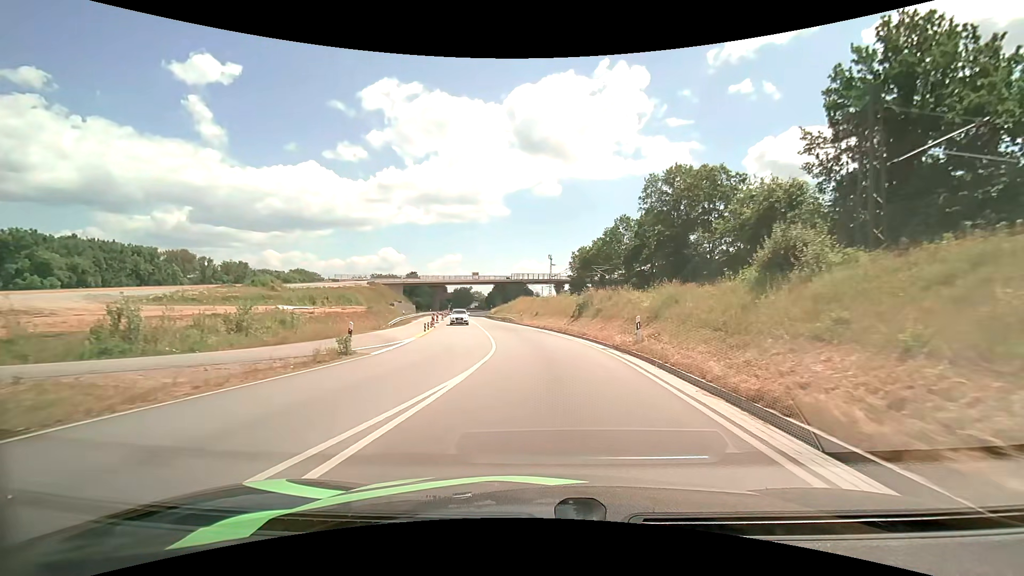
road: primary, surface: asphalt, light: Day
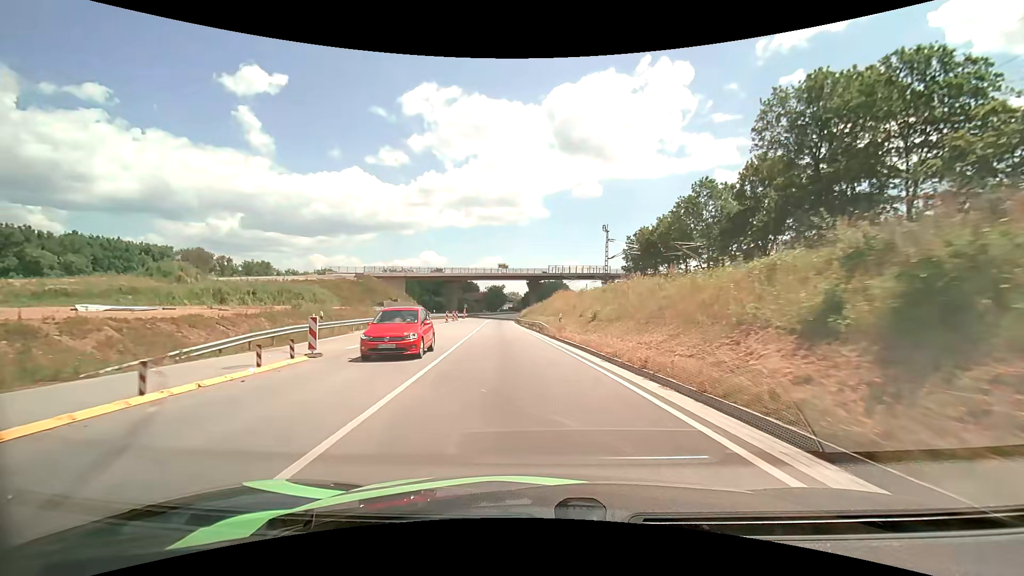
(-0.6, +29.5) m; -4°
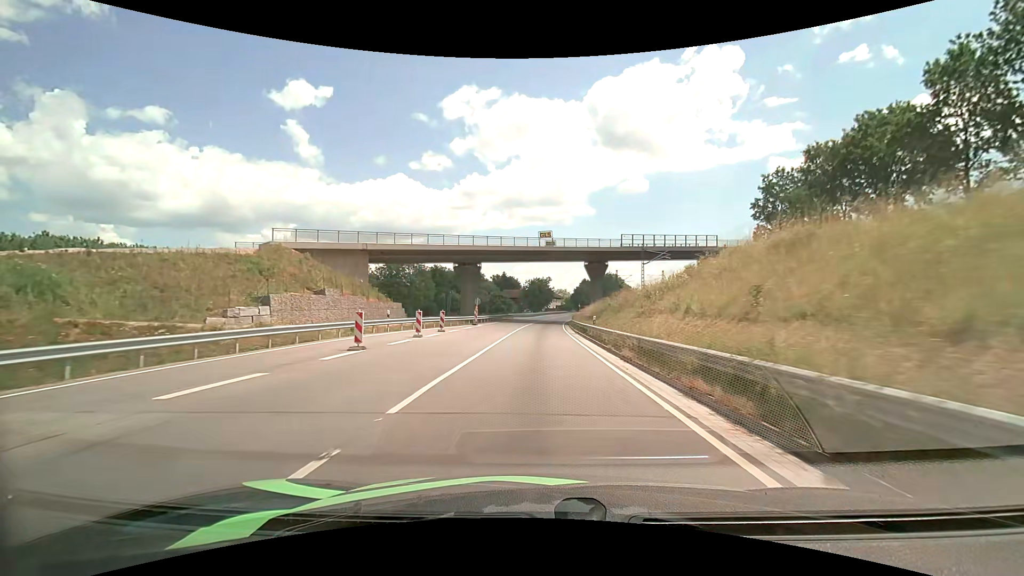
(-2.9, +42.3) m; -5°
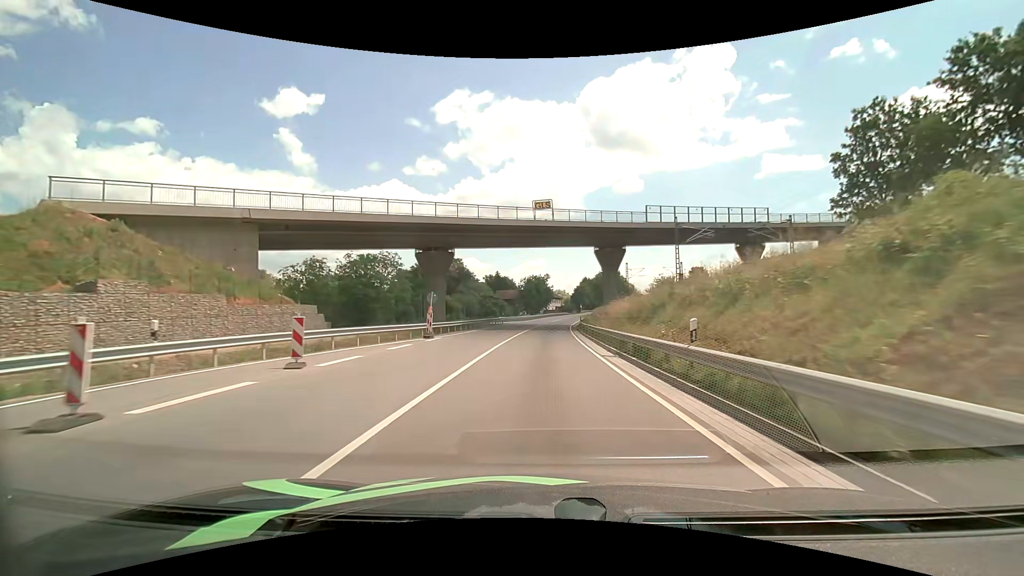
(0.0, +18.9) m; 0°
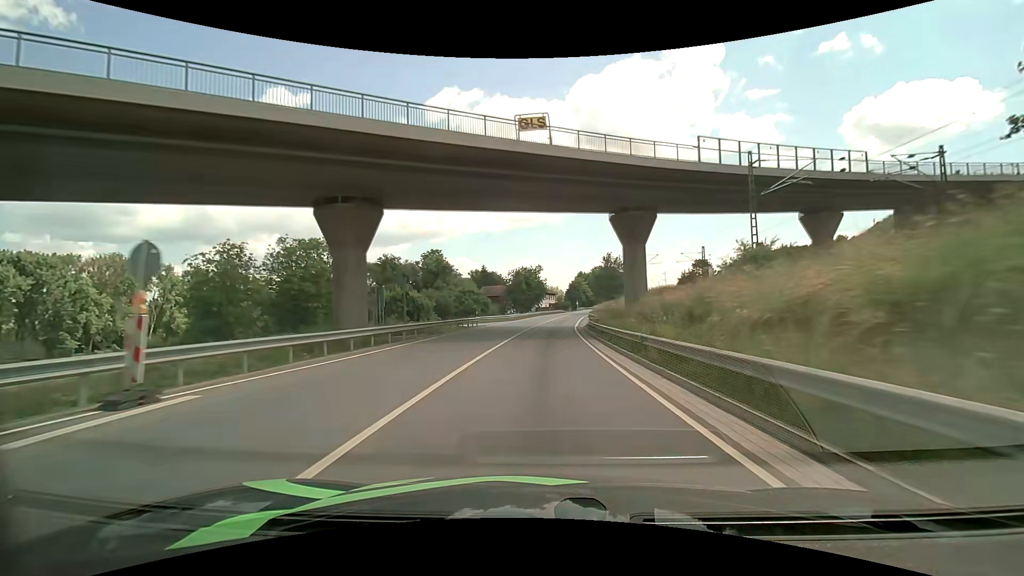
(+0.1, +19.7) m; +1°
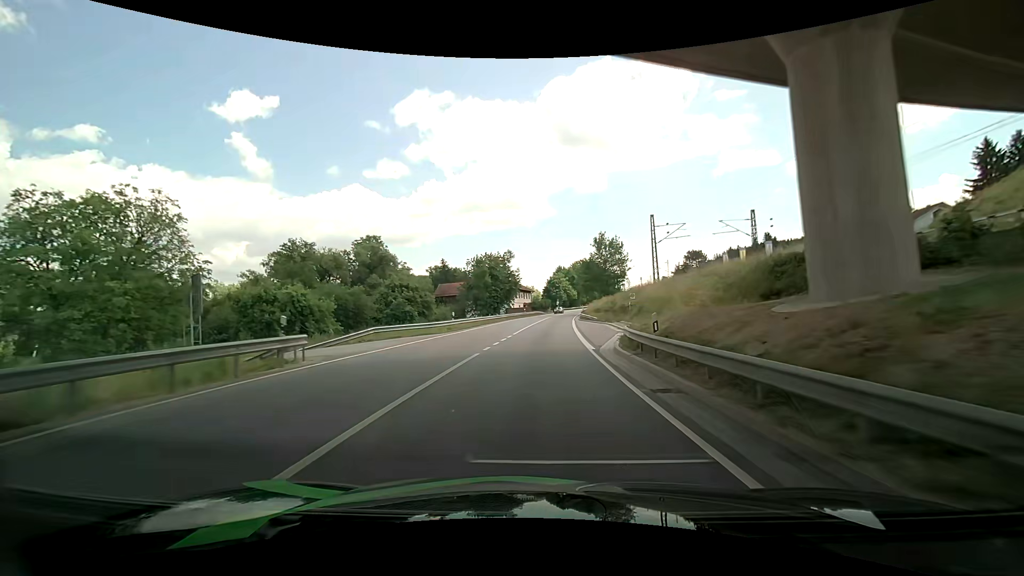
(+1.0, +30.4) m; +4°
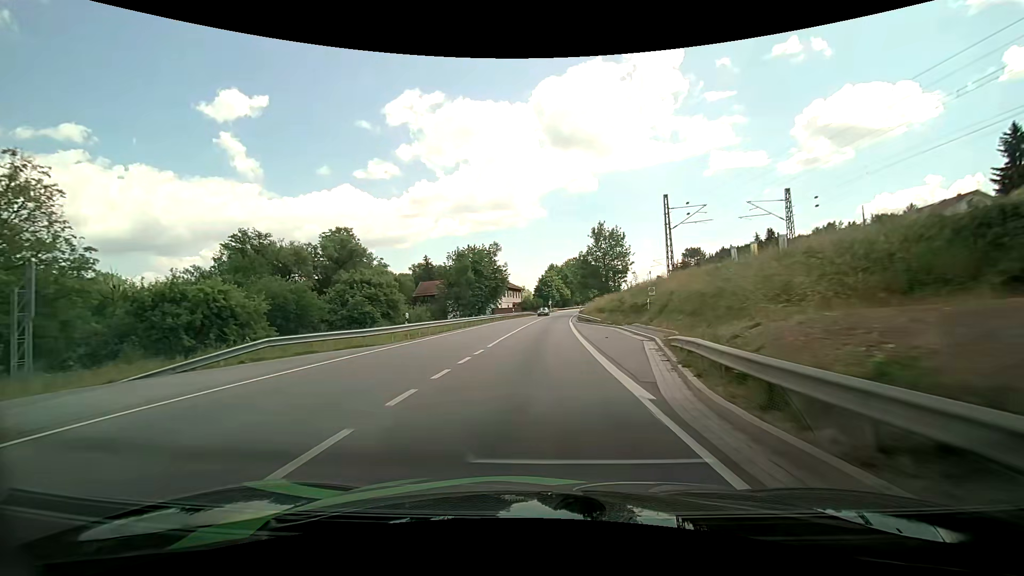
(-0.1, +10.3) m; 0°
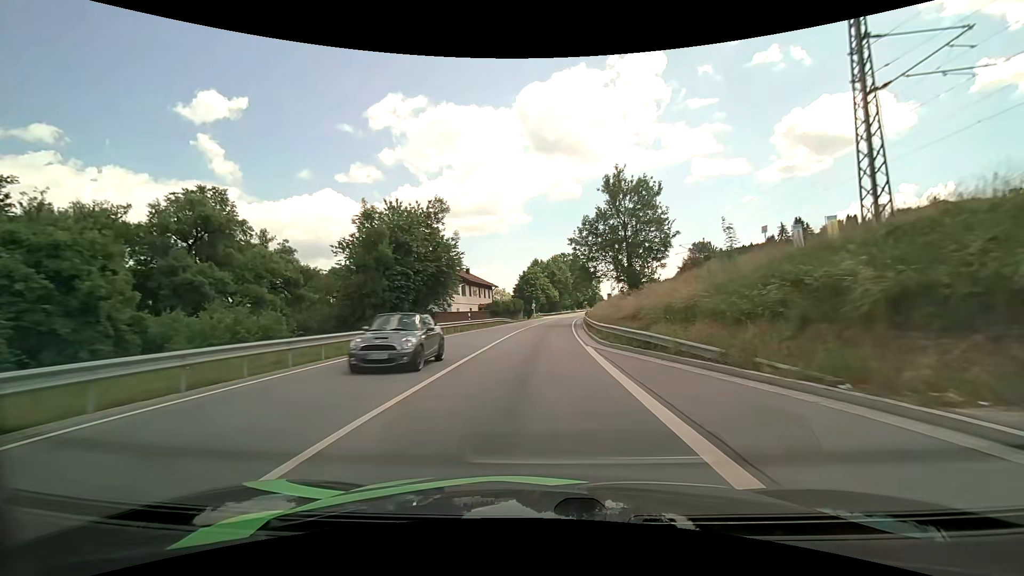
(+0.5, +31.4) m; +2°
(0, +10) (0, +20) (+1, +30) (+1, +40) (+2, +50) (+2, +60) (+3, +70) (+4, +80) (+6, +90) (+7, +100) m
